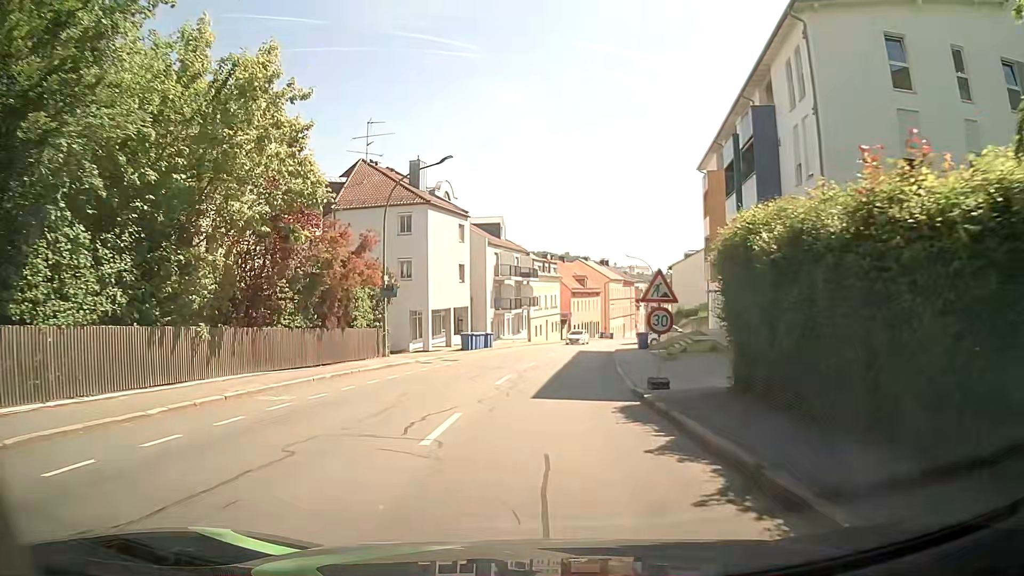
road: tertiary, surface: asphalt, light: Day
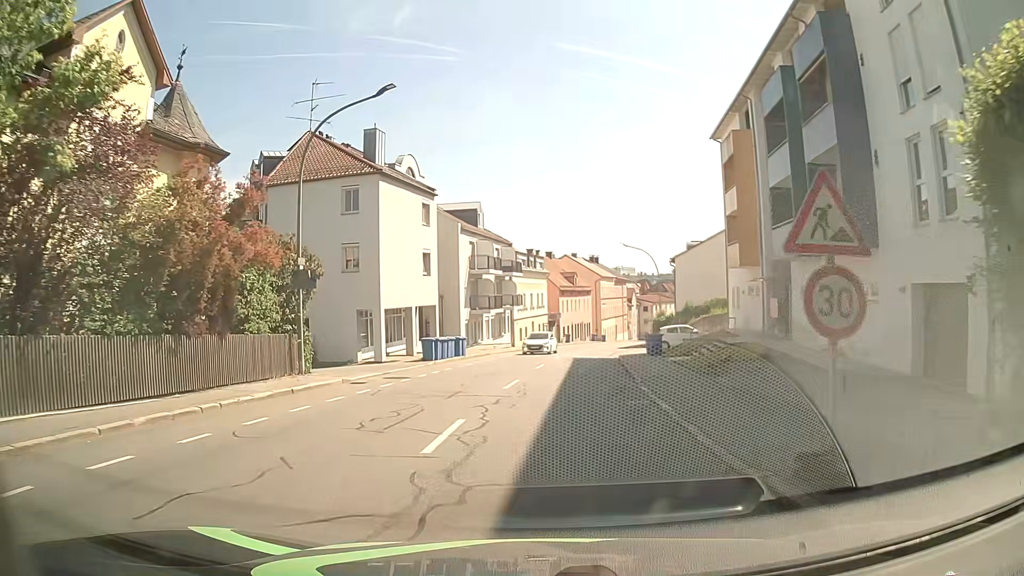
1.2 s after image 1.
(+0.2, +9.0) m; +2°
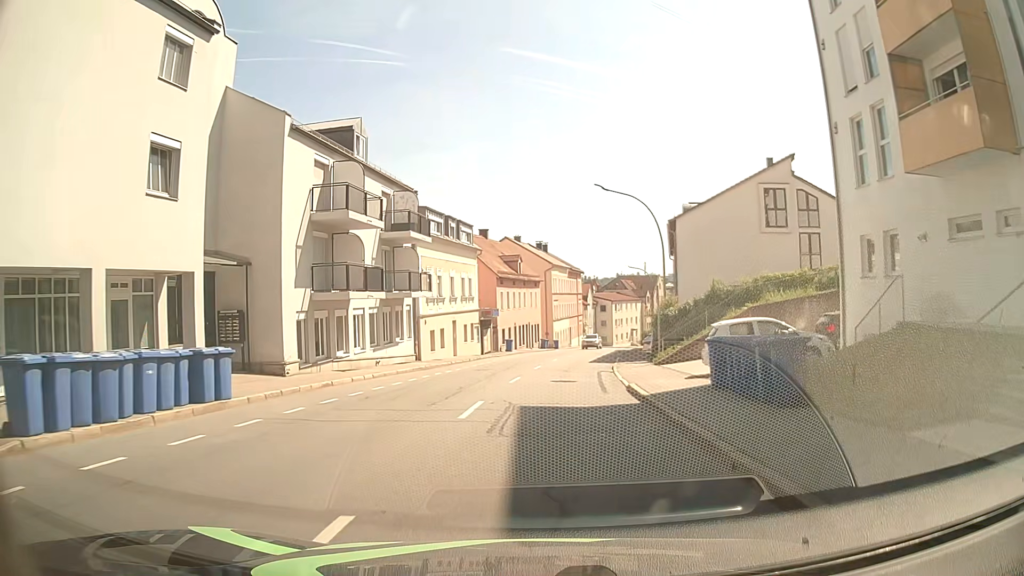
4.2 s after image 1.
(+0.9, +23.7) m; +5°
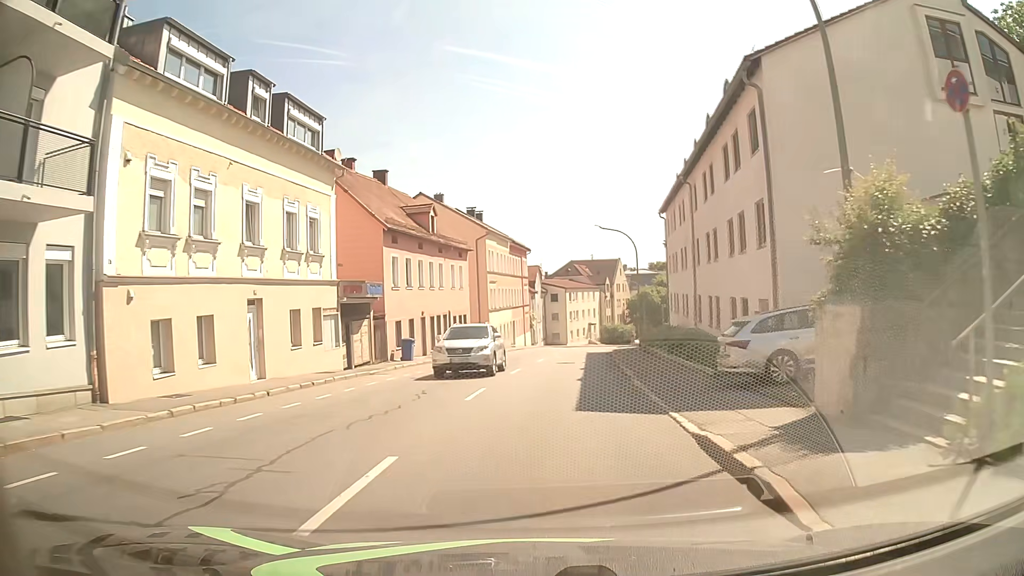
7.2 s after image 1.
(+0.8, +24.7) m; +5°
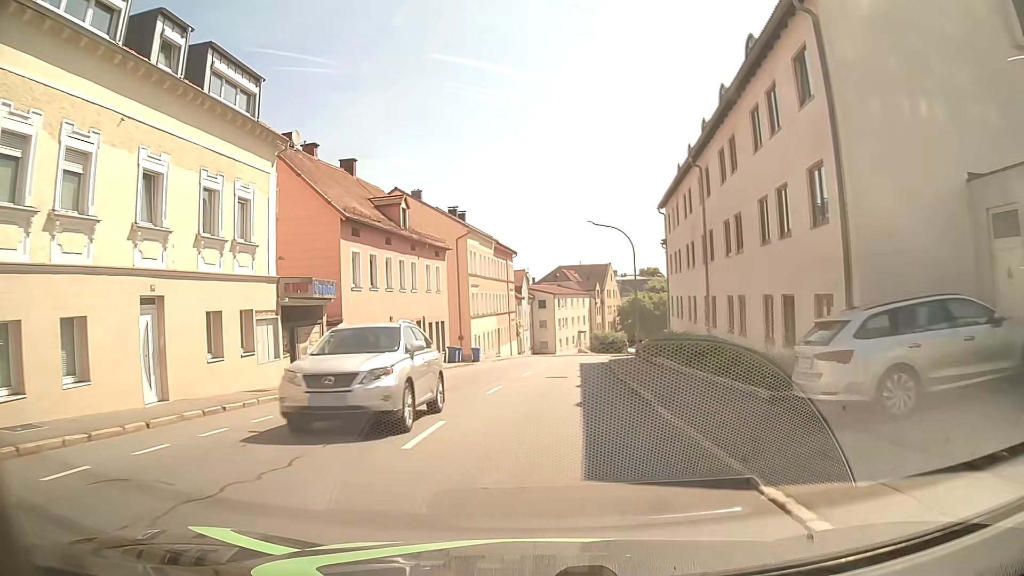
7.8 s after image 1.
(0.0, +5.1) m; +1°
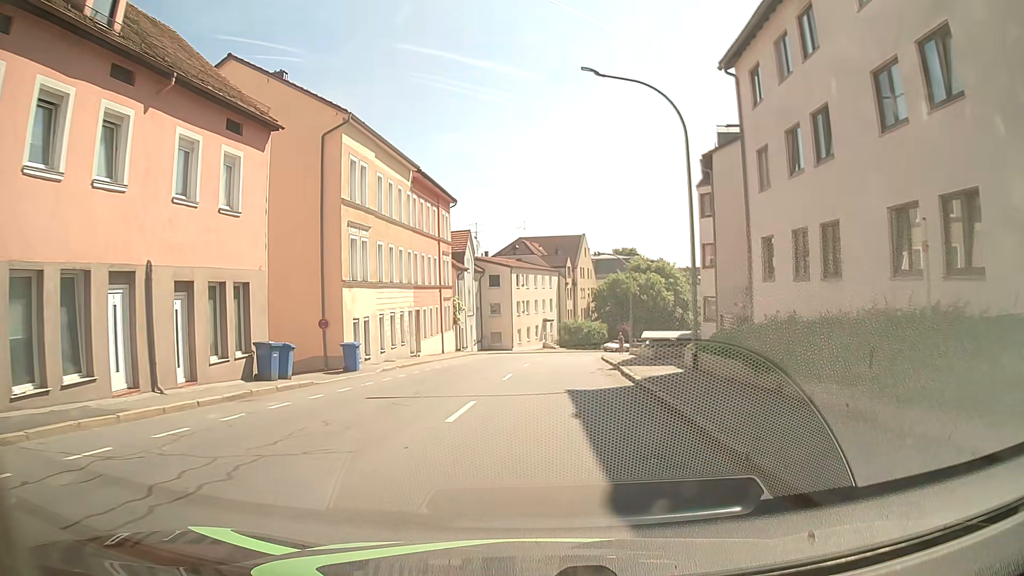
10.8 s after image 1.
(+0.7, +25.2) m; +4°
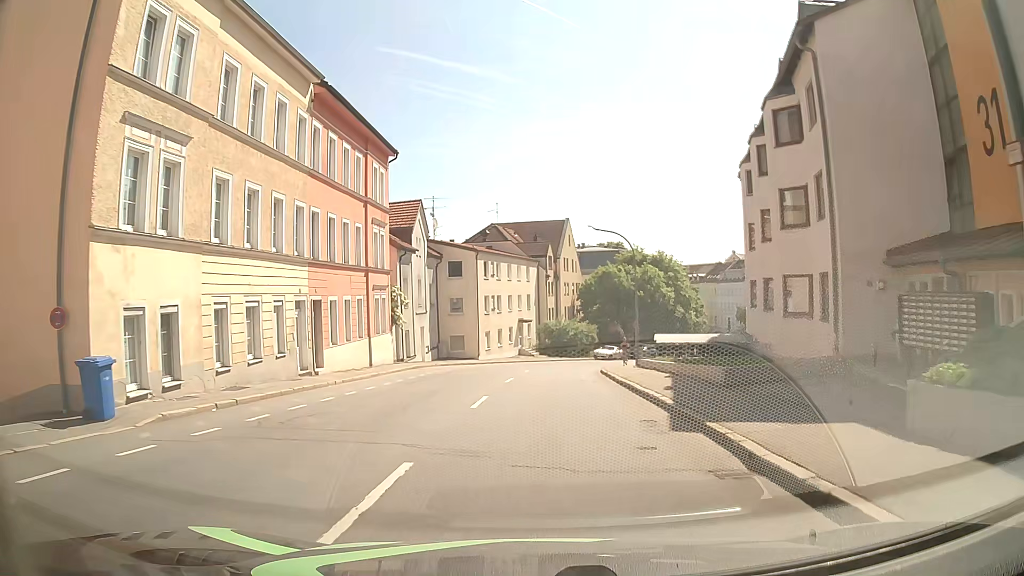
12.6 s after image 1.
(+0.1, +14.9) m; +1°
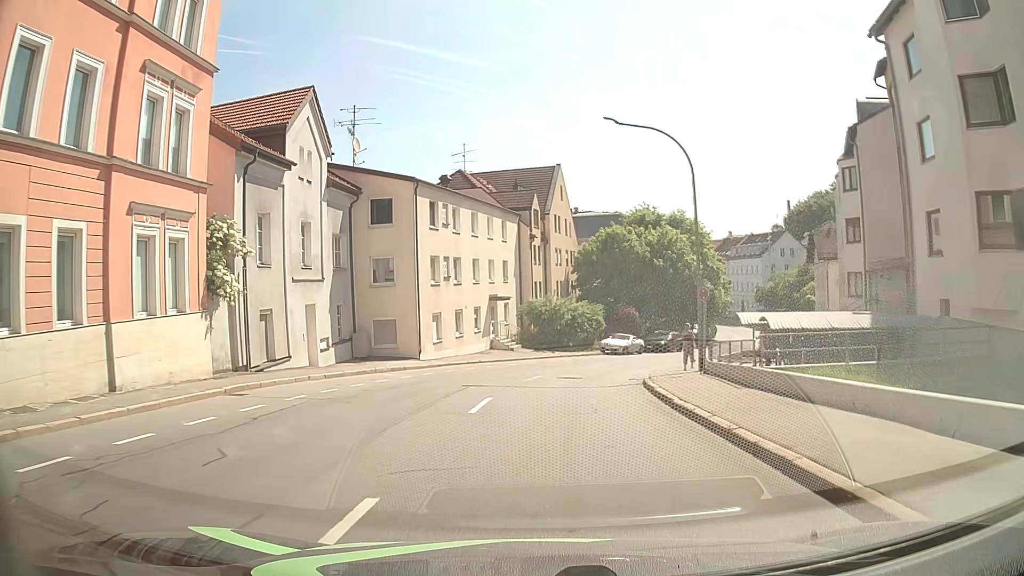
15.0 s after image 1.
(+0.2, +19.8) m; +1°
(0, +10) (+1, +20) (+3, +30) (+7, +39) (+13, +47) (+16, +57) (+21, +65) (+26, +74) (+29, +83) (+31, +93) m
